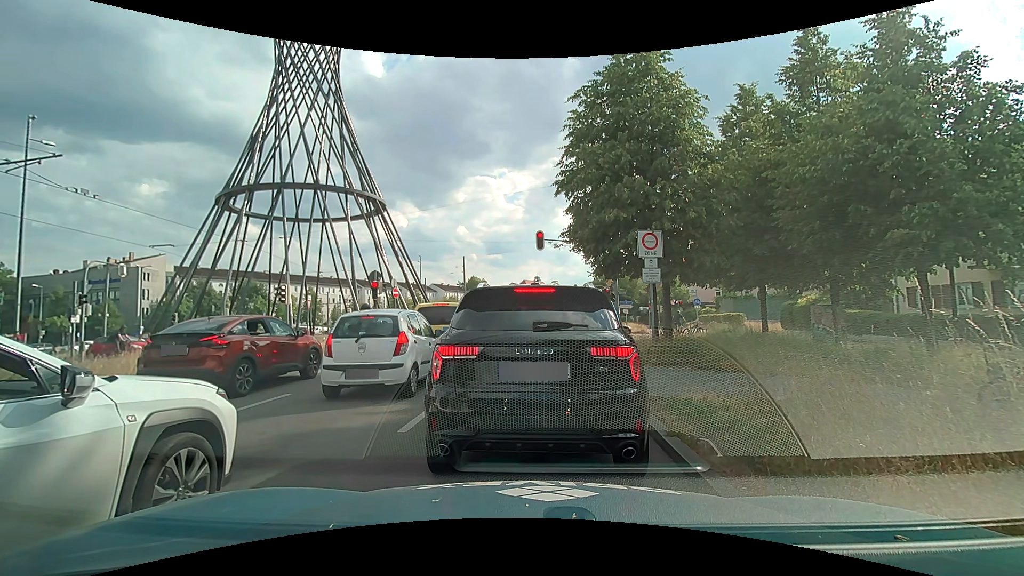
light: Day
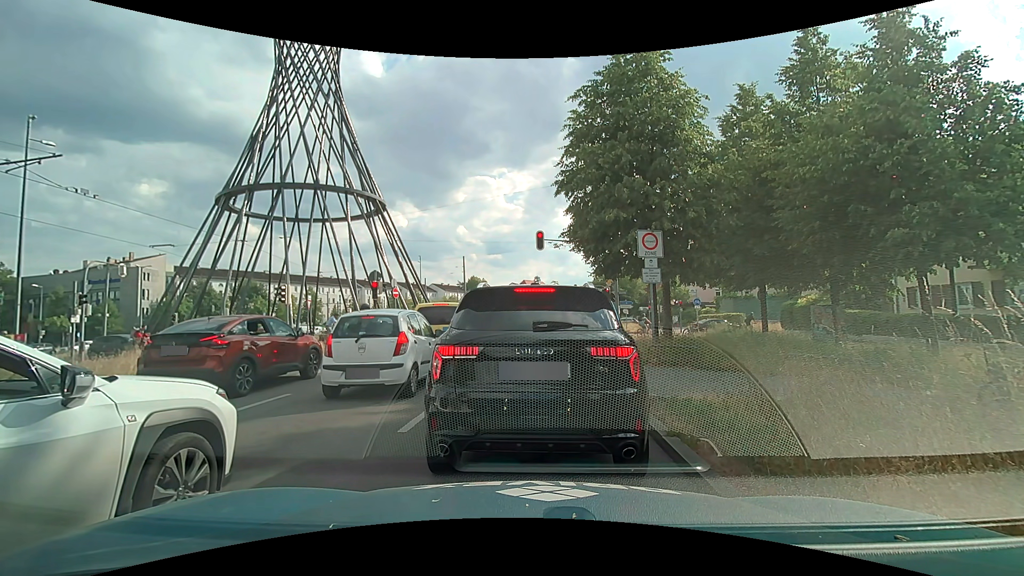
(0.0, 0.0) m; 0°
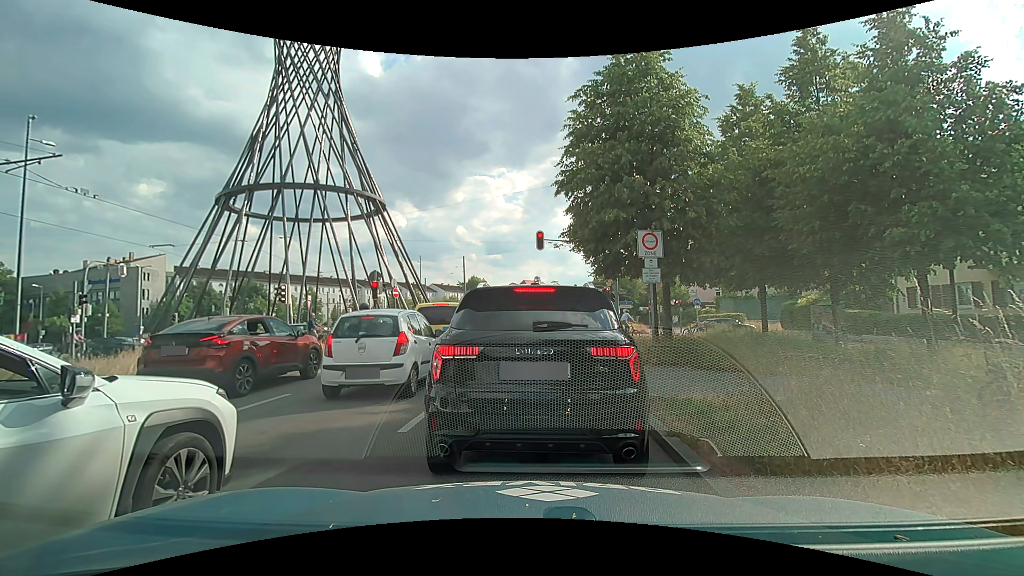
(0.0, 0.0) m; 0°
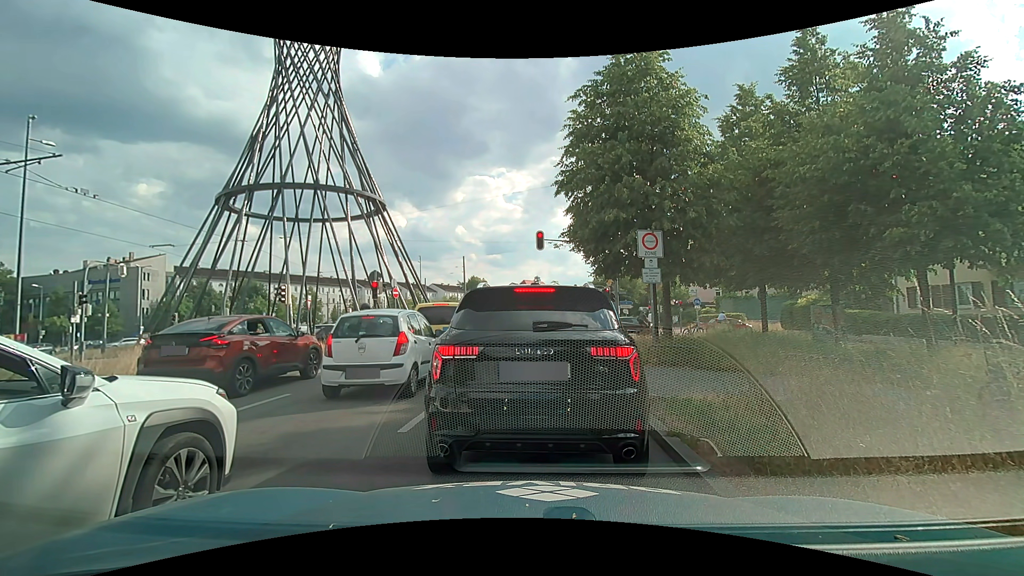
(0.0, 0.0) m; 0°
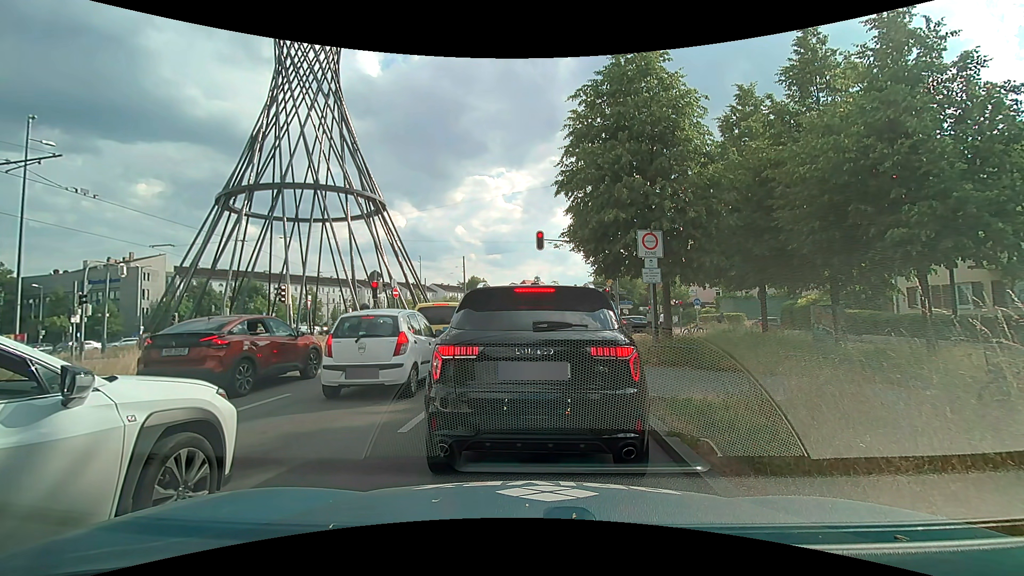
(0.0, 0.0) m; 0°
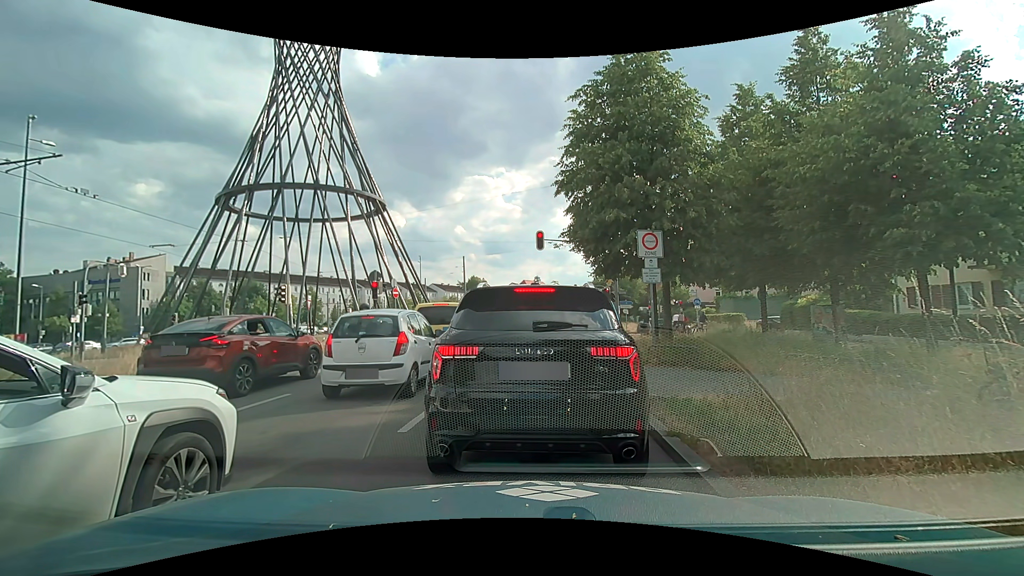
(0.0, 0.0) m; 0°
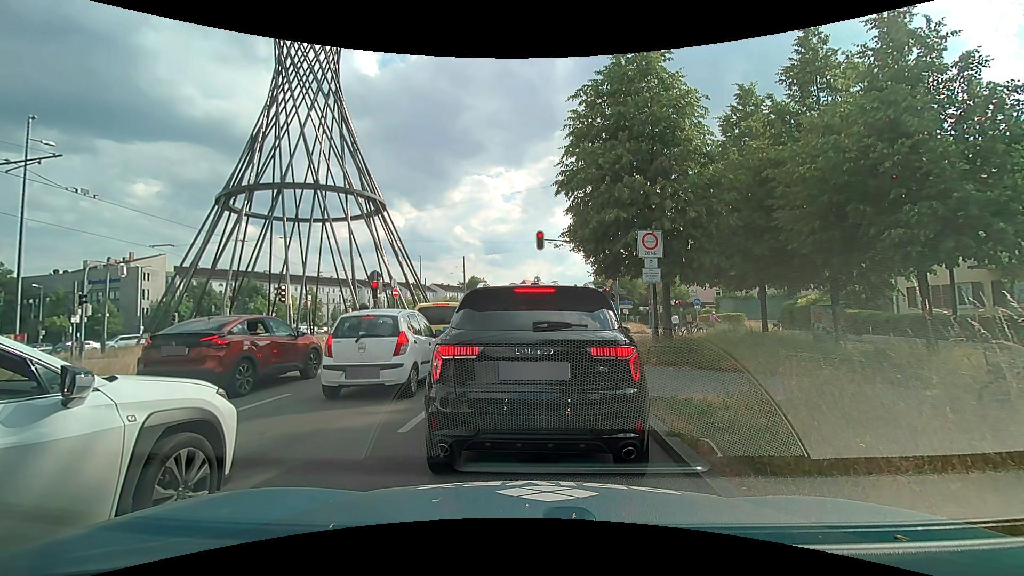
(0.0, 0.0) m; 0°
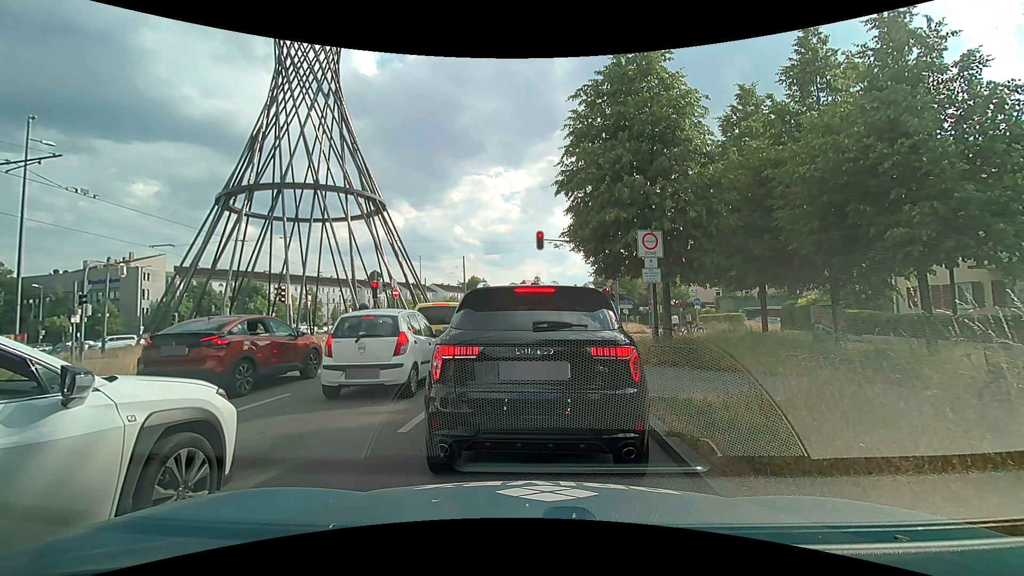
(0.0, 0.0) m; 0°
